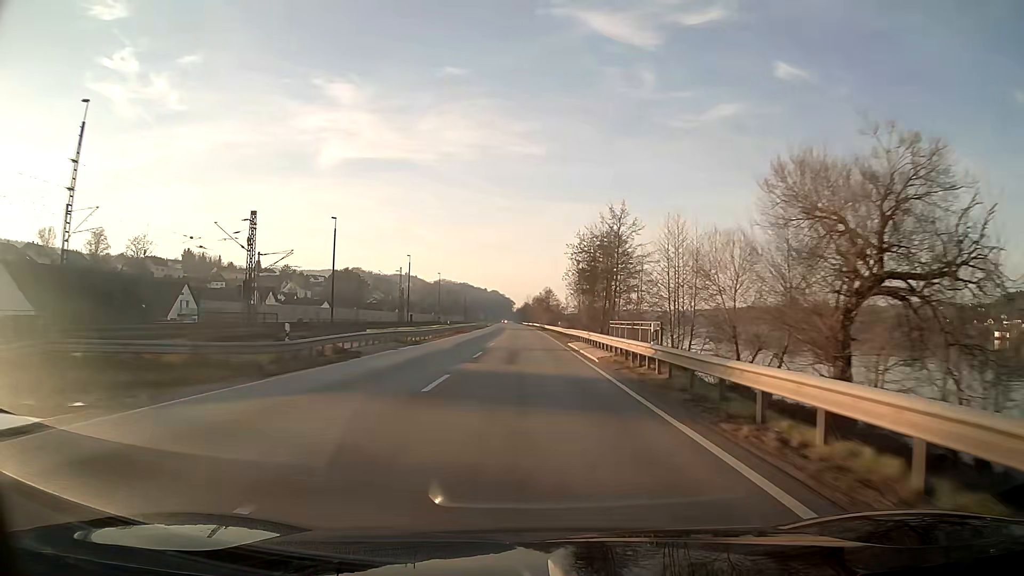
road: primary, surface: asphalt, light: Day
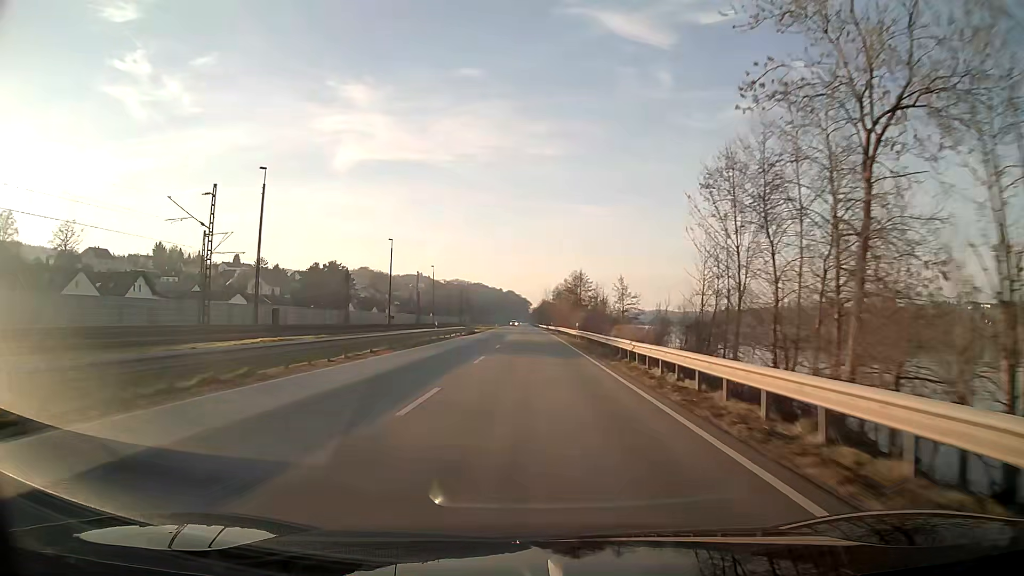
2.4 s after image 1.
(-0.8, +63.8) m; -1°
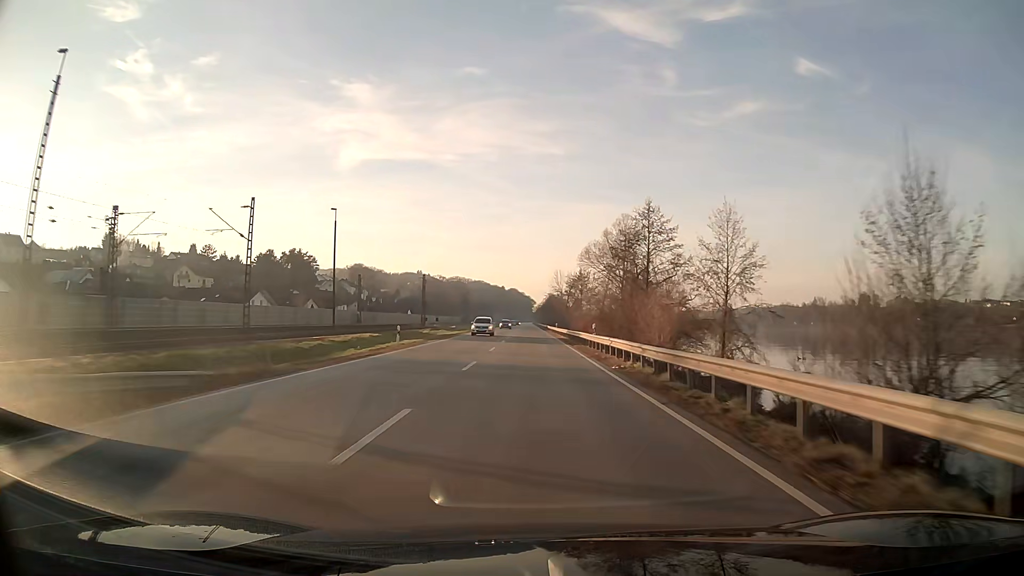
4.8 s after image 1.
(-0.1, +63.8) m; 0°
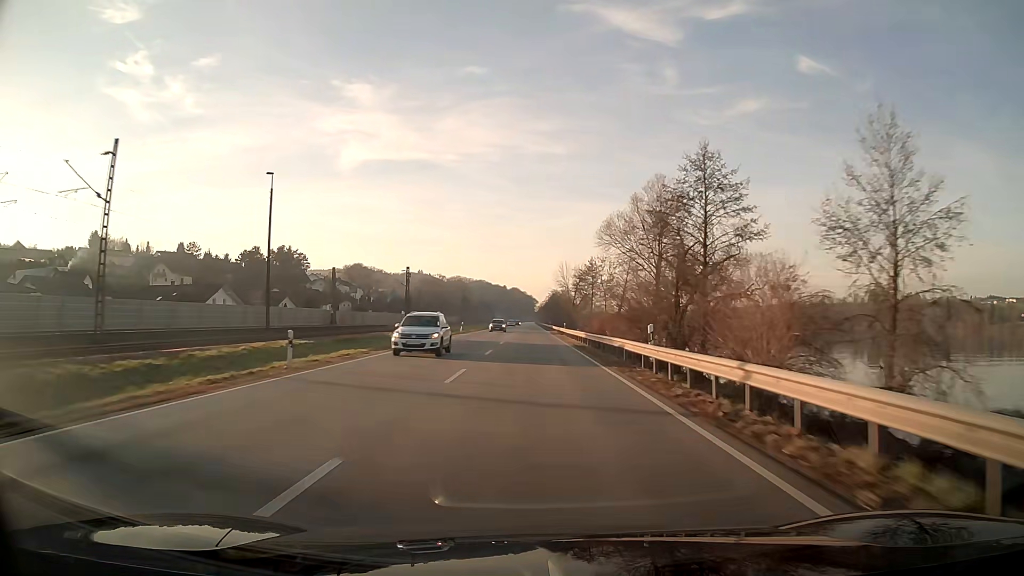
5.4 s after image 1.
(0.0, +16.0) m; 0°
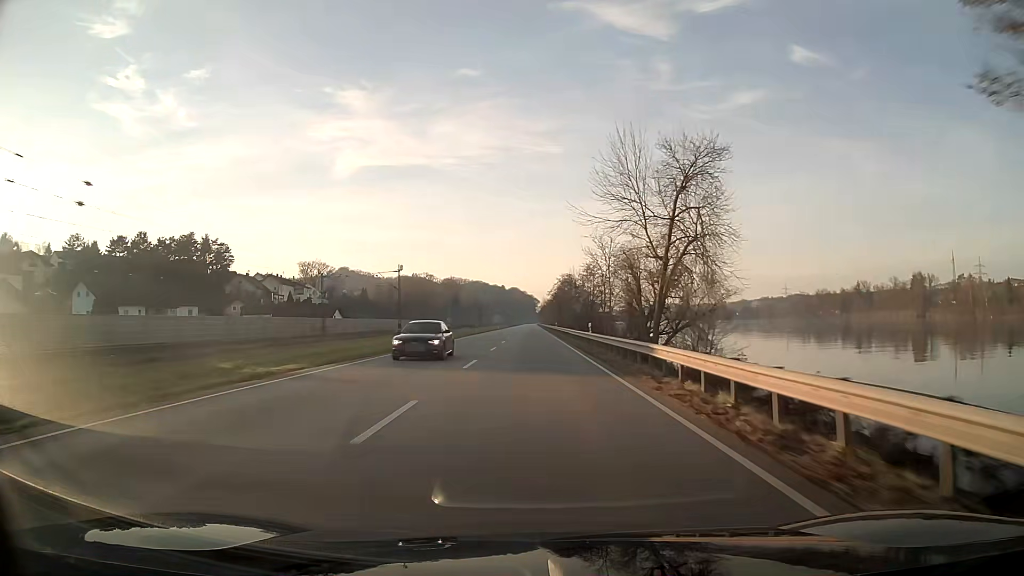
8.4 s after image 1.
(-0.1, +79.8) m; 0°
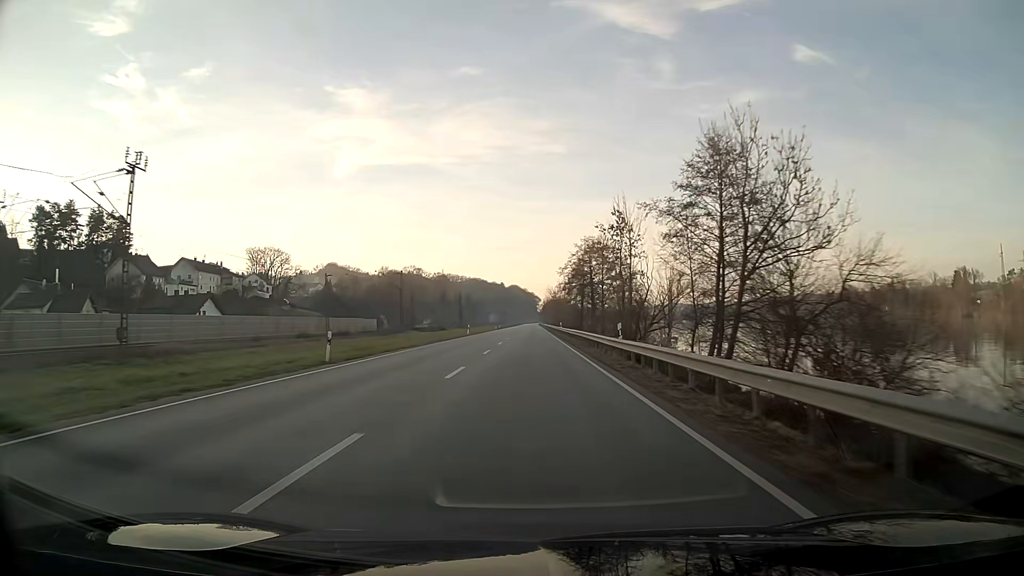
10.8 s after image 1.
(0.0, +63.8) m; 0°
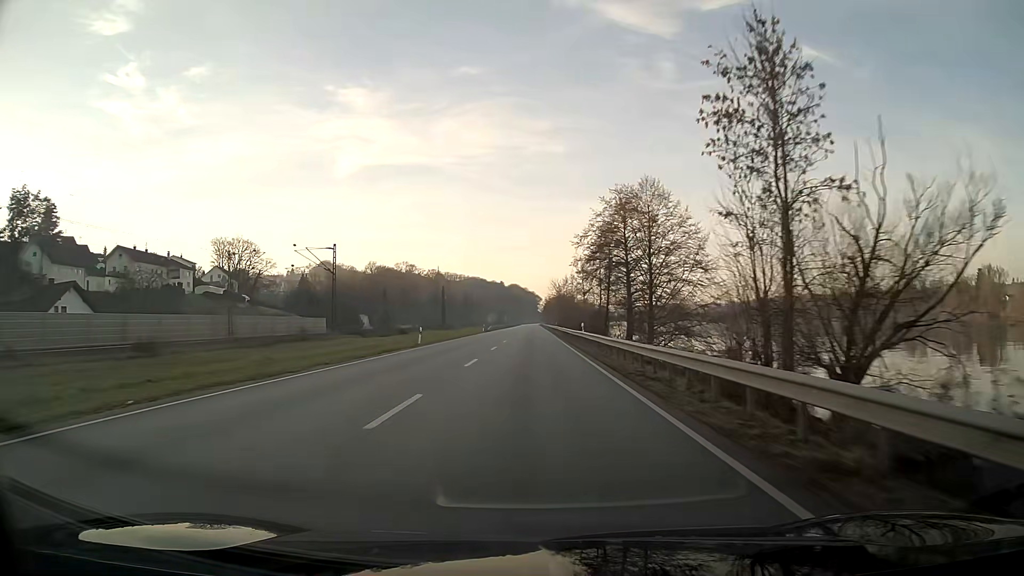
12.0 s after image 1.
(0.0, +31.9) m; 0°
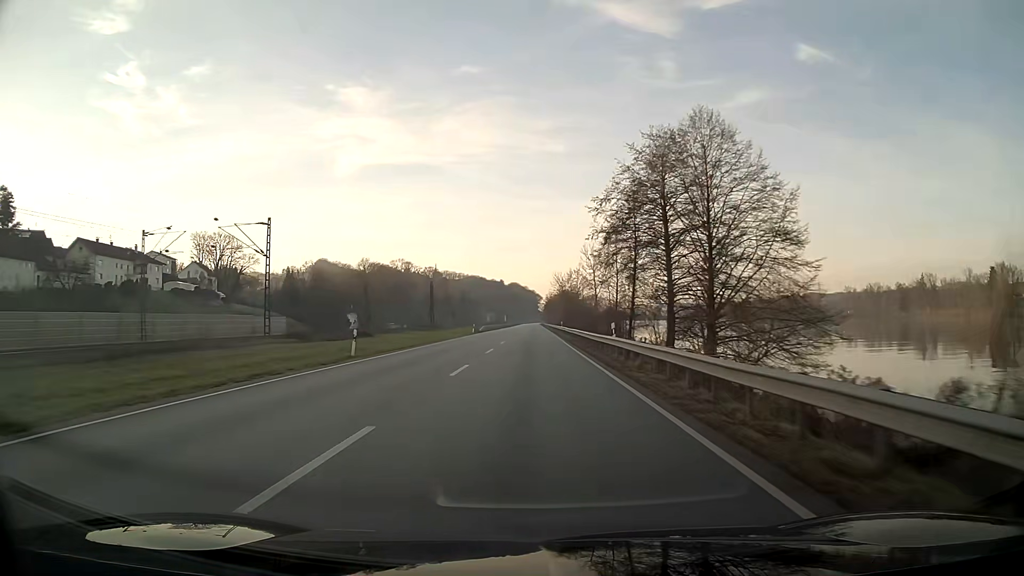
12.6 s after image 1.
(0.0, +15.9) m; 0°
